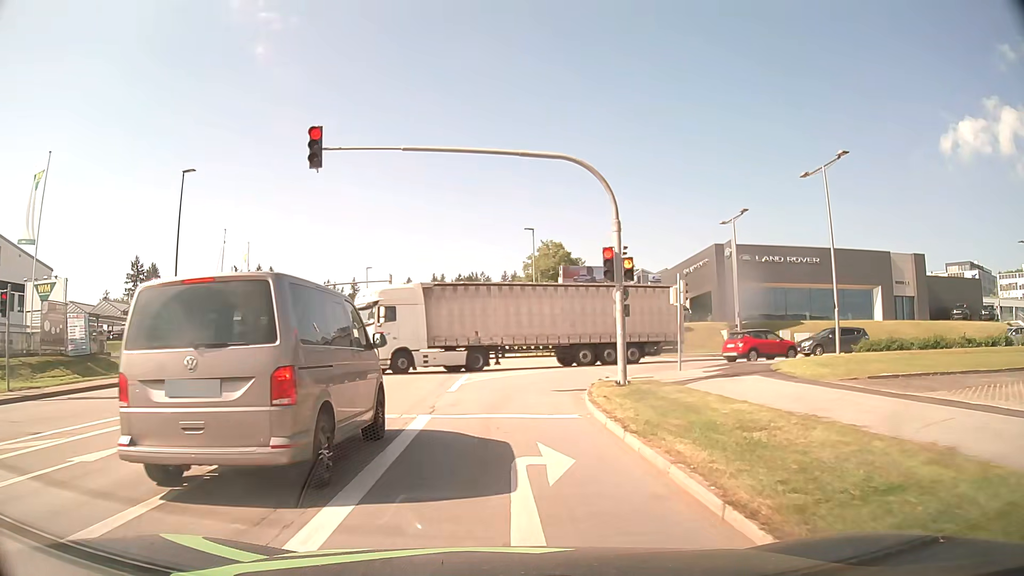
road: tertiary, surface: asphalt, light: Day
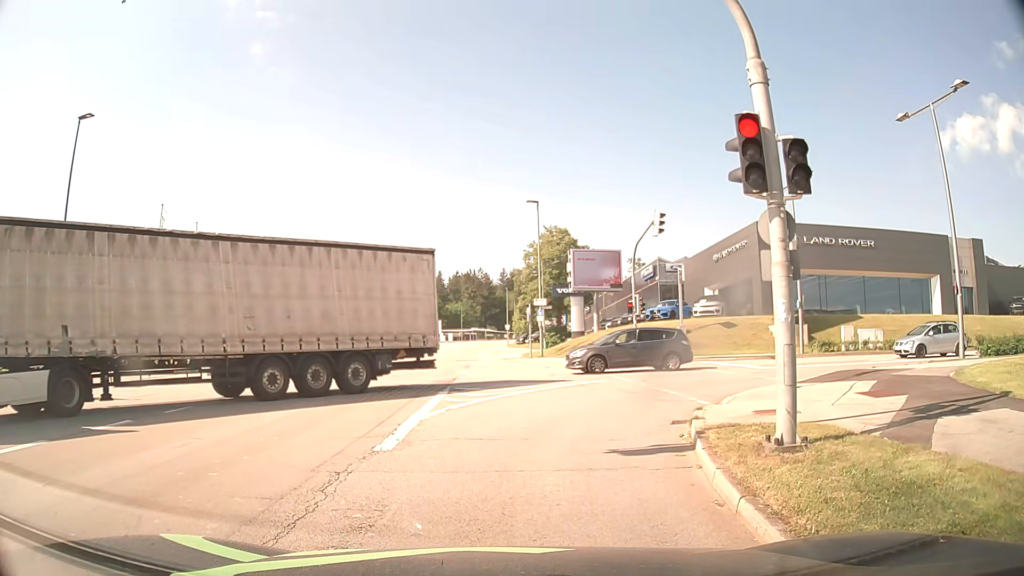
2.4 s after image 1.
(+0.1, +9.2) m; 0°
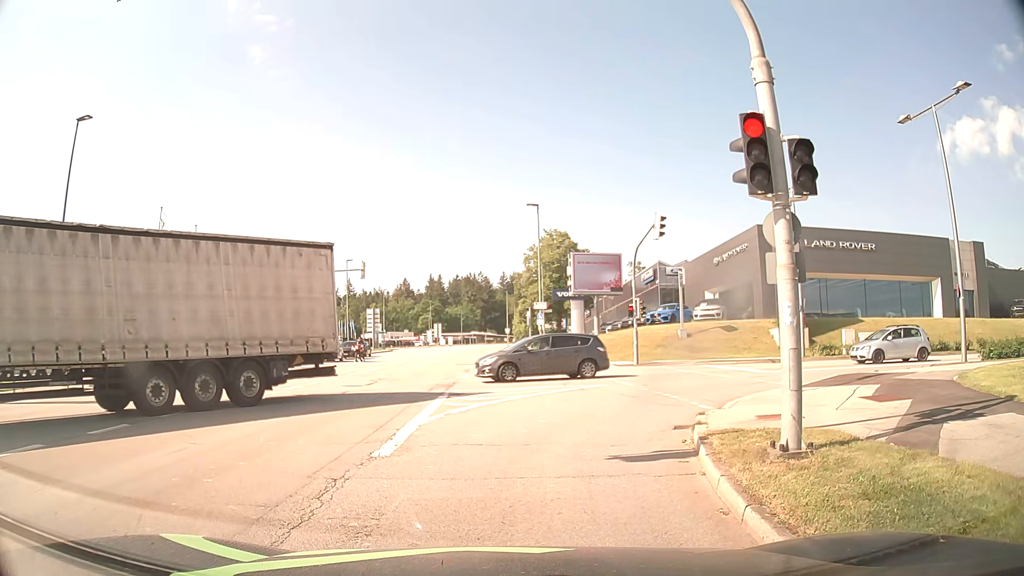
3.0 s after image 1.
(0.0, +0.2) m; 0°
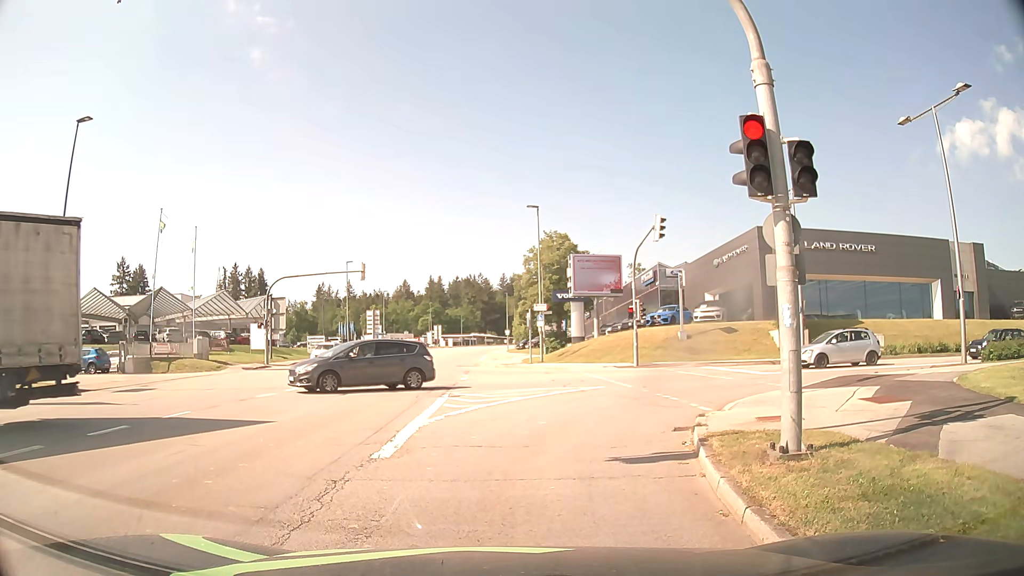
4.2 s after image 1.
(0.0, 0.0) m; 0°
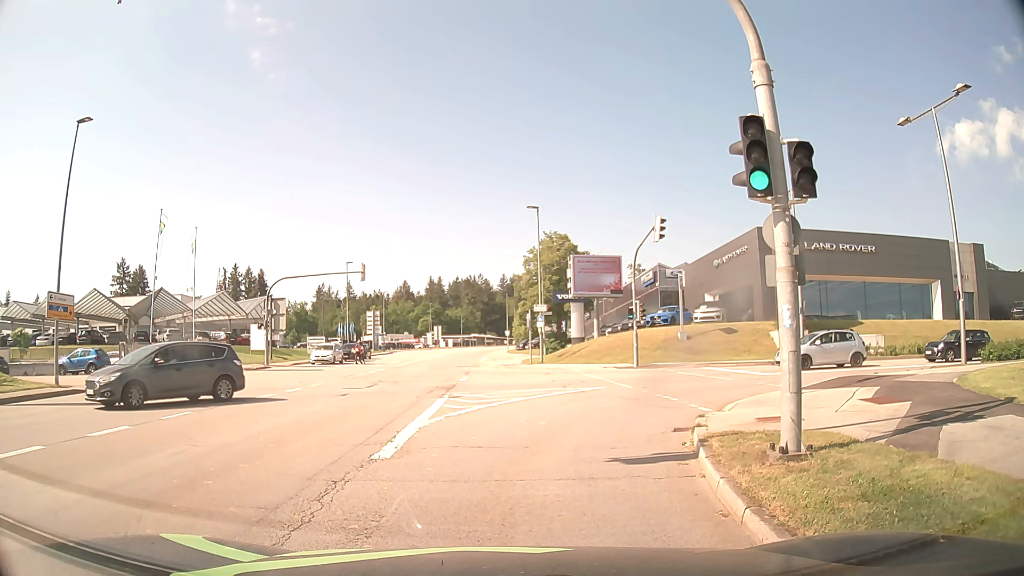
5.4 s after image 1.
(0.0, 0.0) m; 0°
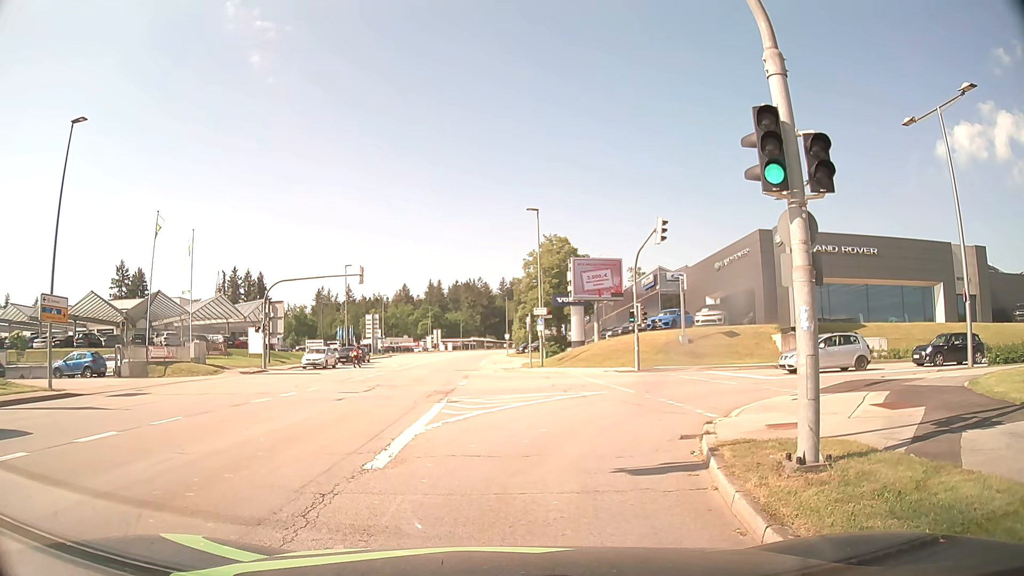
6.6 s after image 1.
(0.0, +0.5) m; 0°
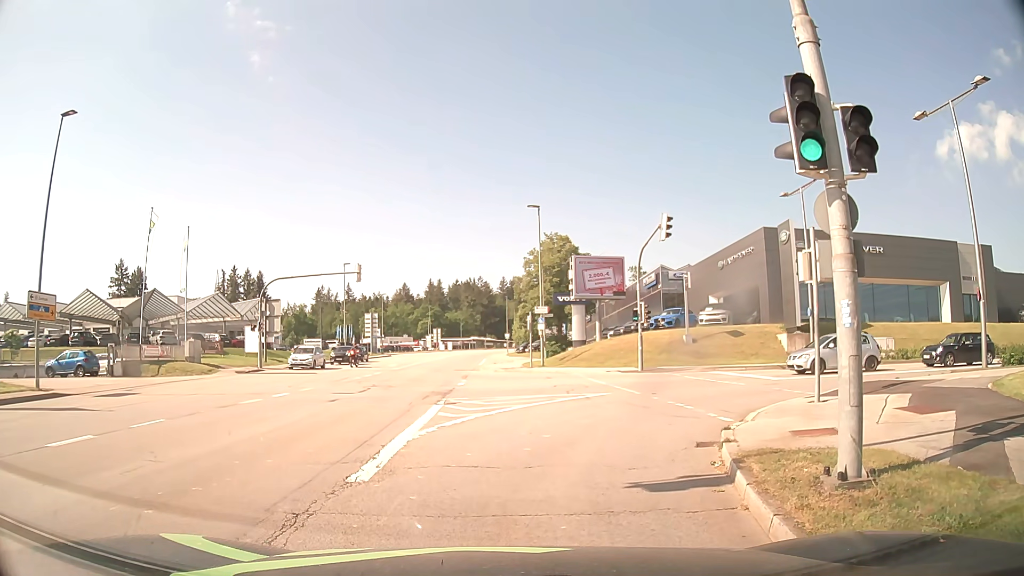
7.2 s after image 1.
(0.0, +0.9) m; -2°
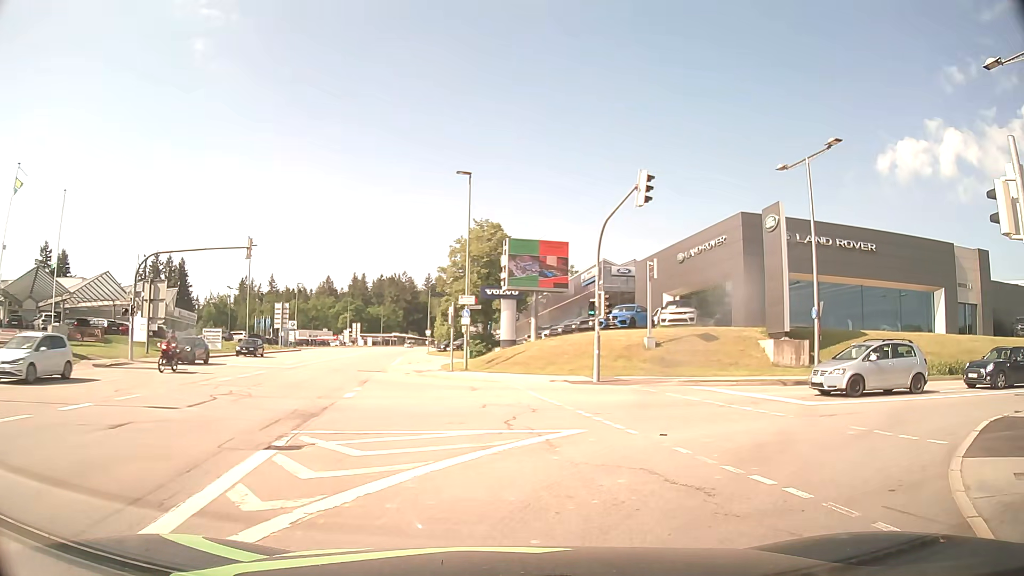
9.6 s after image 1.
(+0.4, +8.4) m; +7°
(+3, +9) (+11, +15) (+21, +16) (+31, +17) (+41, +17) (+51, +16) (+61, +15) (+71, +14) (+81, +12) (+90, +9) m
